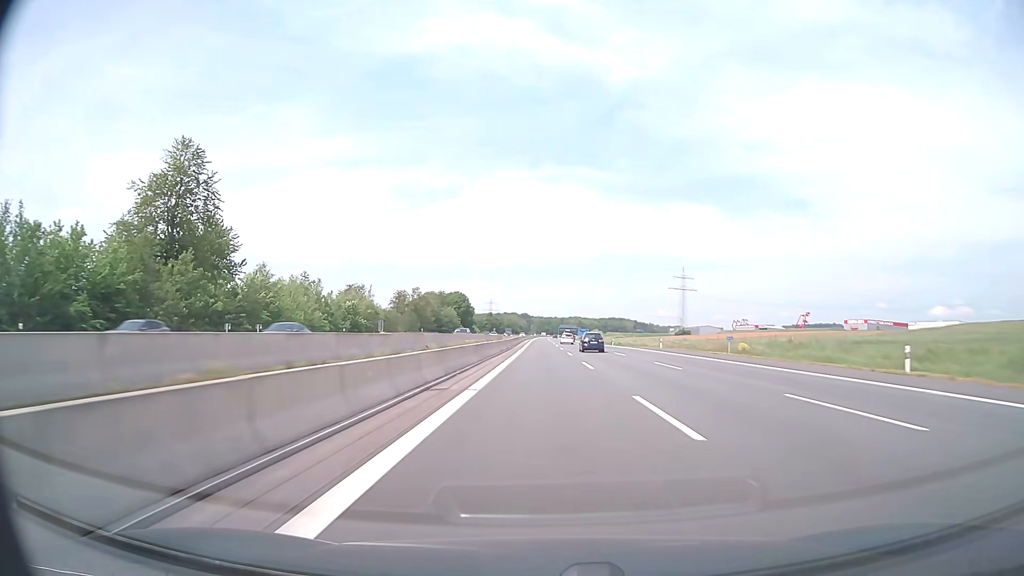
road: motorway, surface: asphalt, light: Day
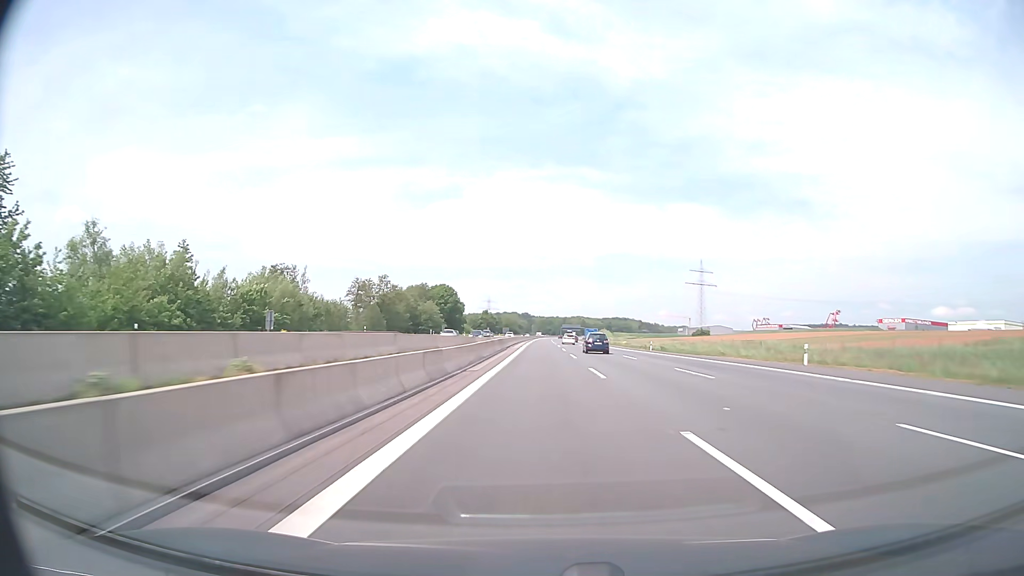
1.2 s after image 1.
(0.0, +41.2) m; 0°
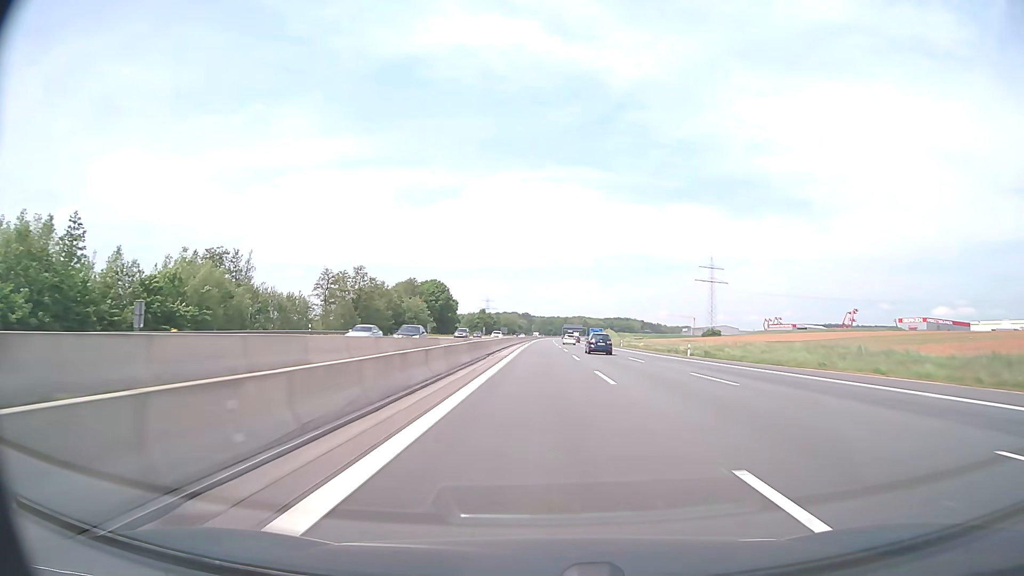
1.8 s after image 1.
(0.0, +20.6) m; 0°
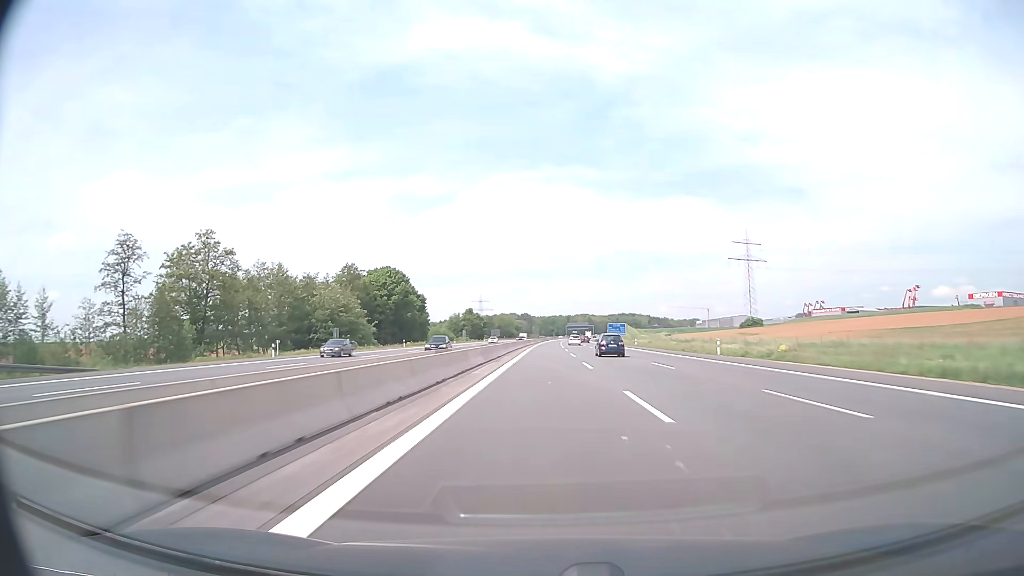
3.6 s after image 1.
(+0.1, +61.8) m; 0°
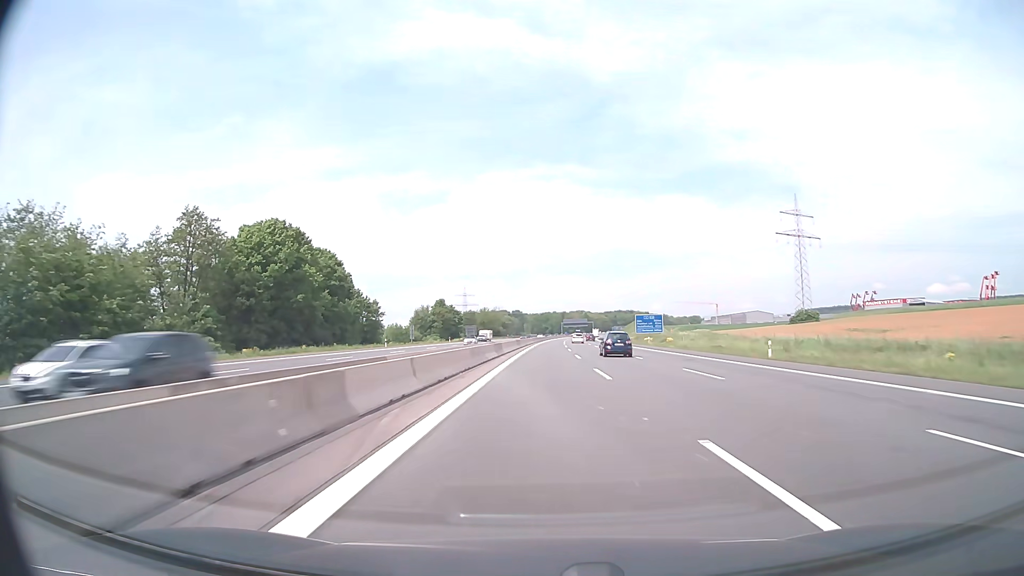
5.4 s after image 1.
(+0.1, +61.9) m; 0°
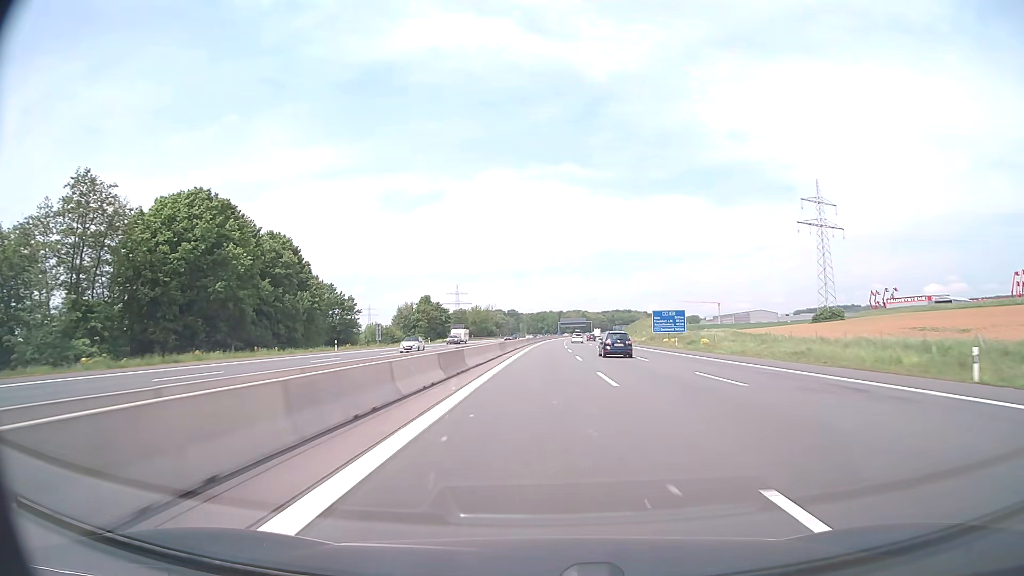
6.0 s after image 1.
(+0.1, +20.6) m; 0°
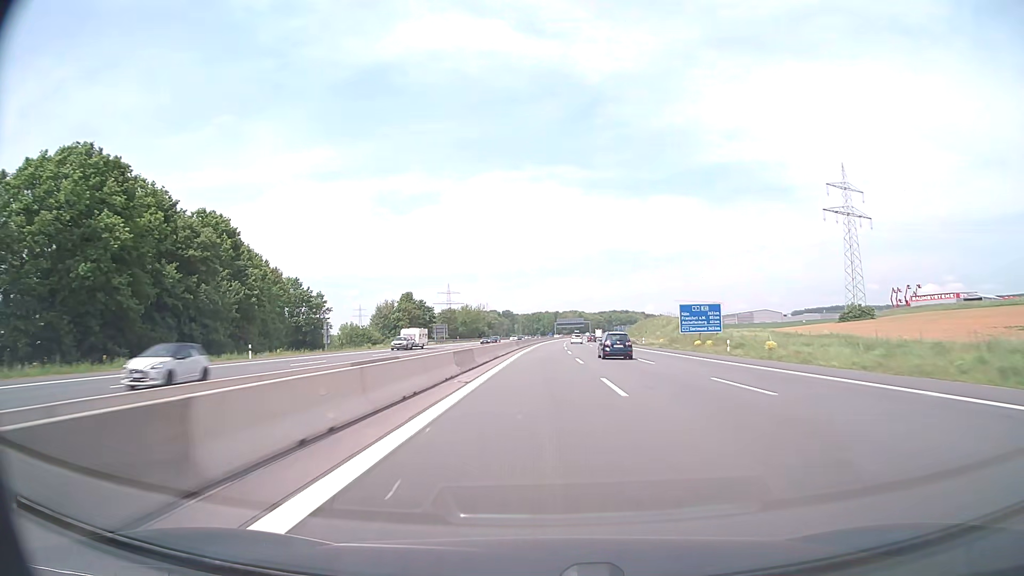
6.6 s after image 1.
(+0.1, +20.6) m; 0°
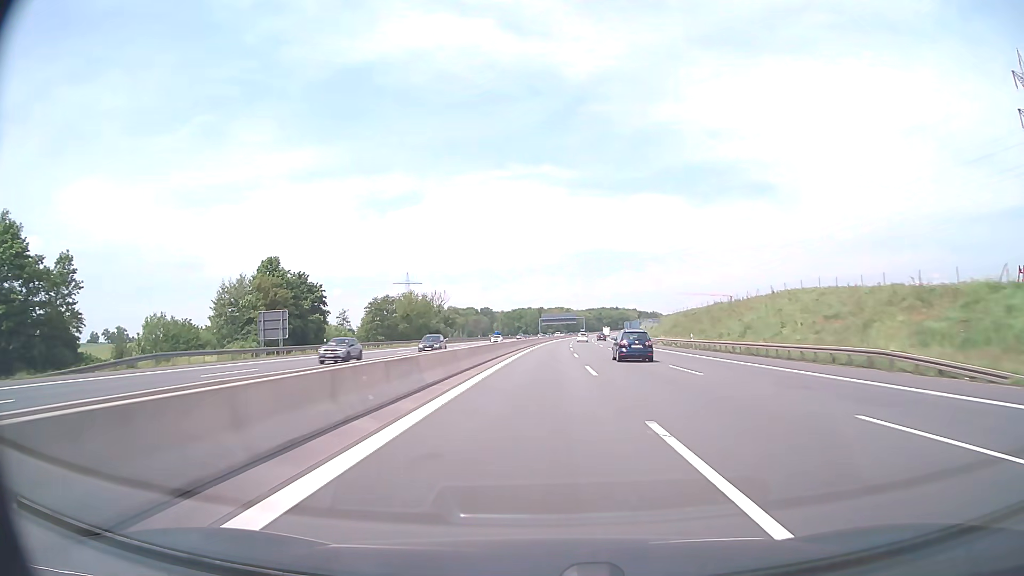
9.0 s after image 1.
(+1.0, +82.5) m; +1°
(0, +10) (0, +20) (0, +30) (0, +40) (+1, +50) (+1, +60) (+1, +70) (+2, +80) (+2, +90) (+3, +100) m
